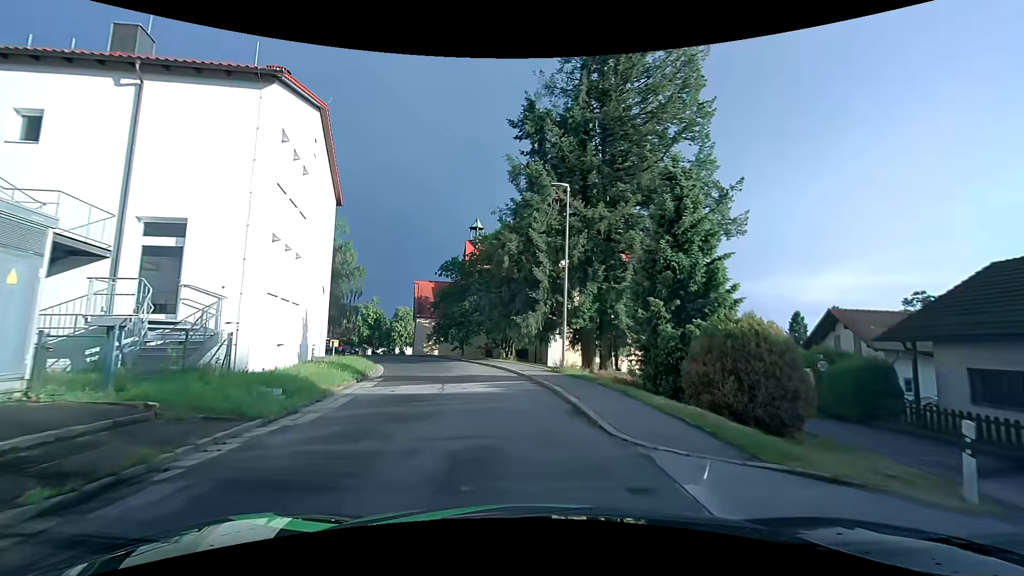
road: residential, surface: asphalt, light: Day
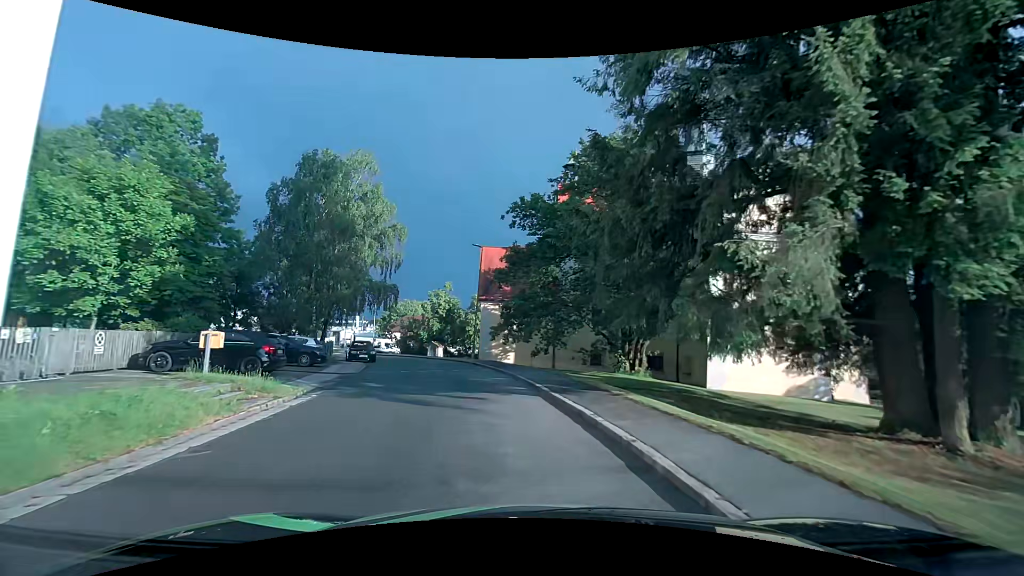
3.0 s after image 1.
(-1.9, +22.5) m; -11°
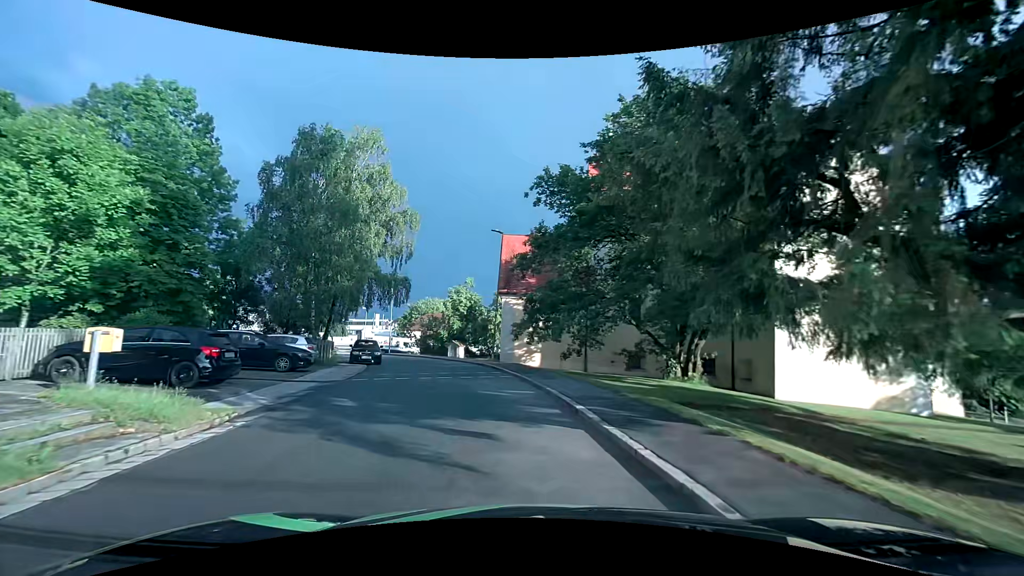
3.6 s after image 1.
(-0.1, +4.6) m; -3°
